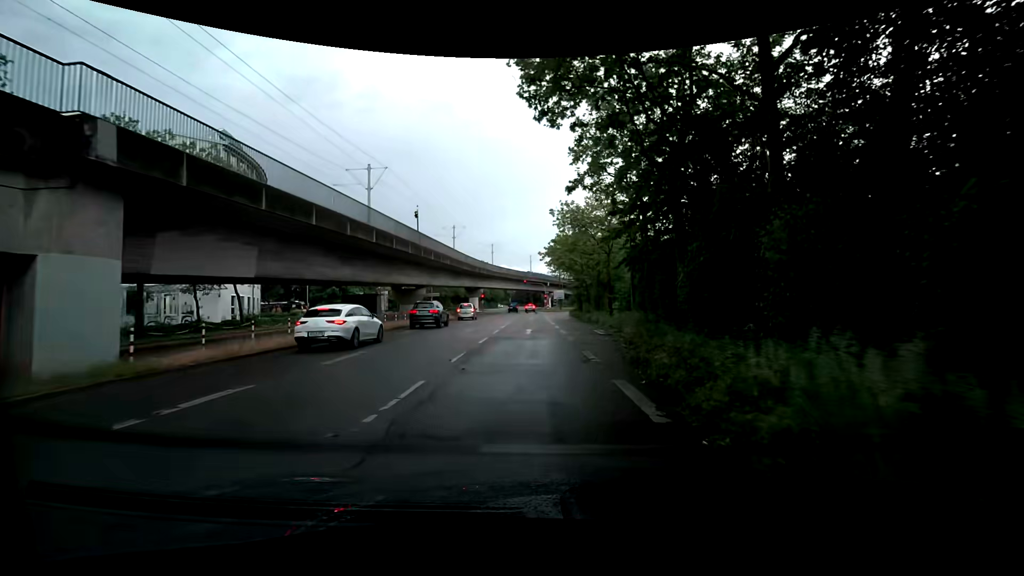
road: tertiary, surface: asphalt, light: Day
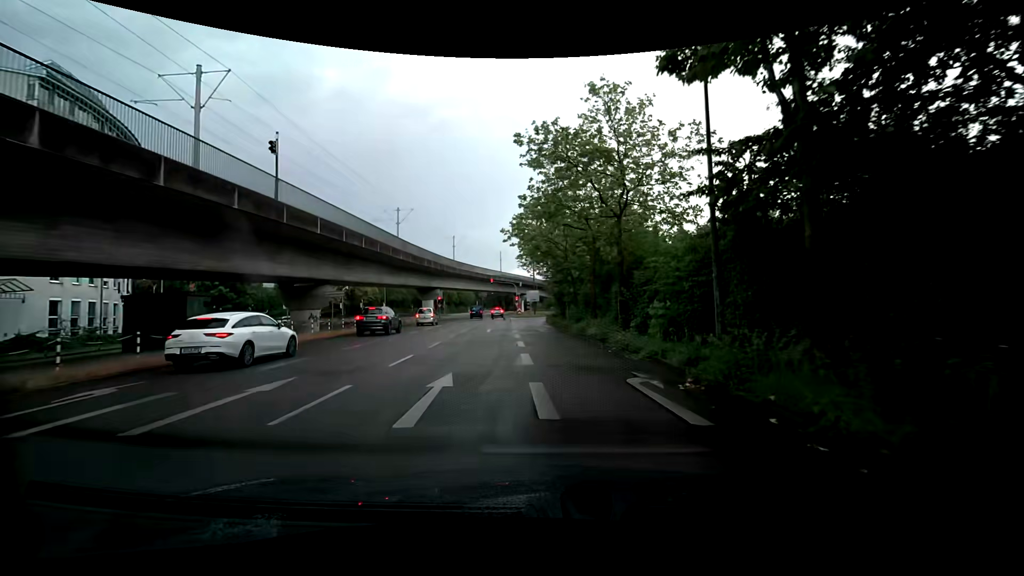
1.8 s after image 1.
(+0.4, +17.7) m; +2°
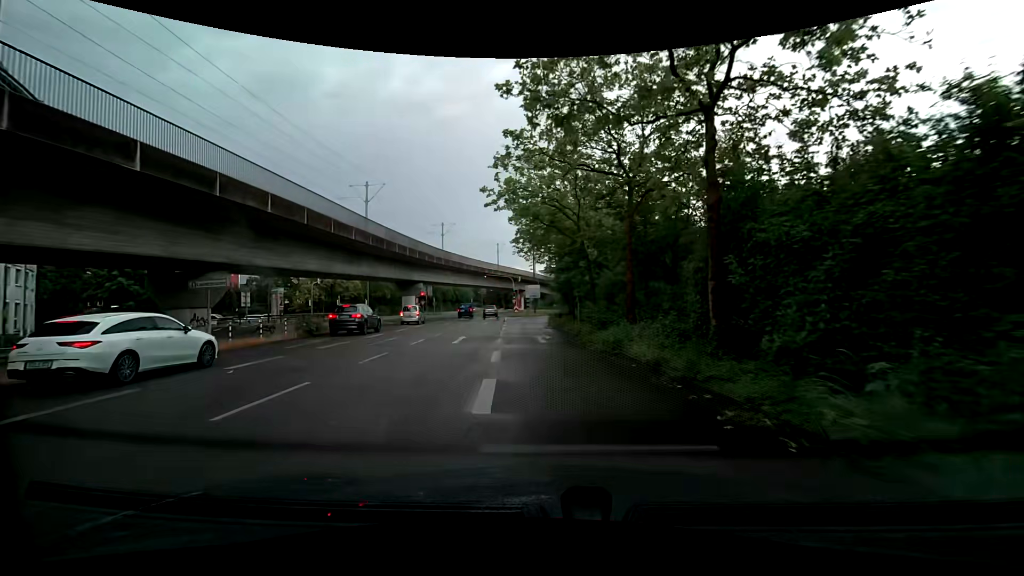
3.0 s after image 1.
(+0.2, +11.9) m; +2°
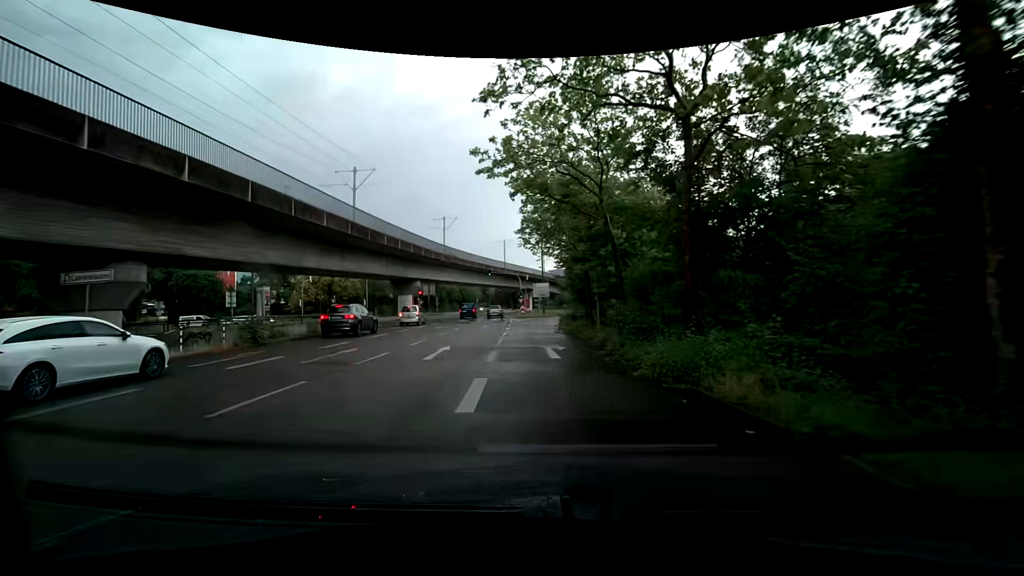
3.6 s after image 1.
(-0.1, +5.9) m; -2°
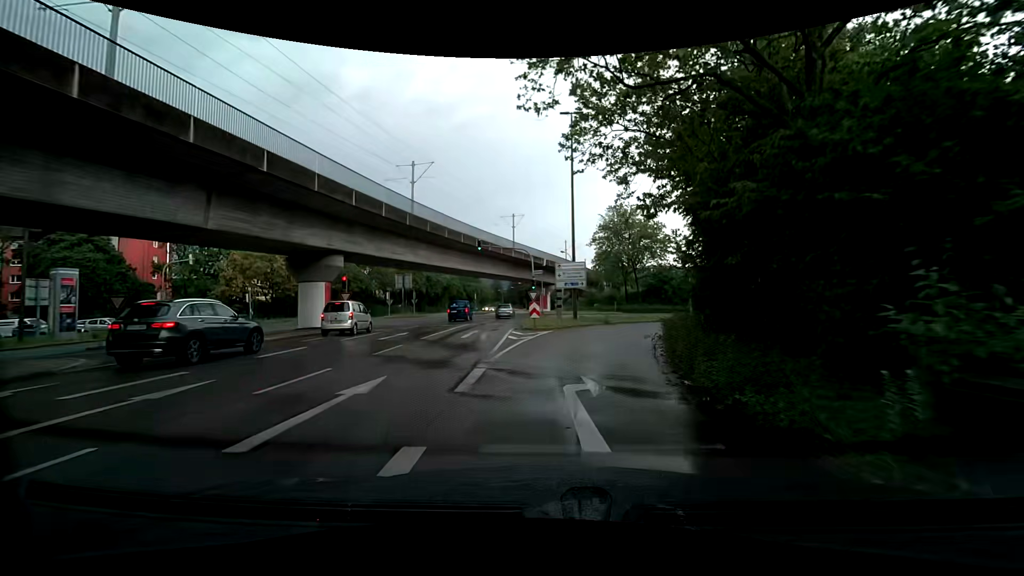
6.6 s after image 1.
(-1.4, +28.5) m; -3°
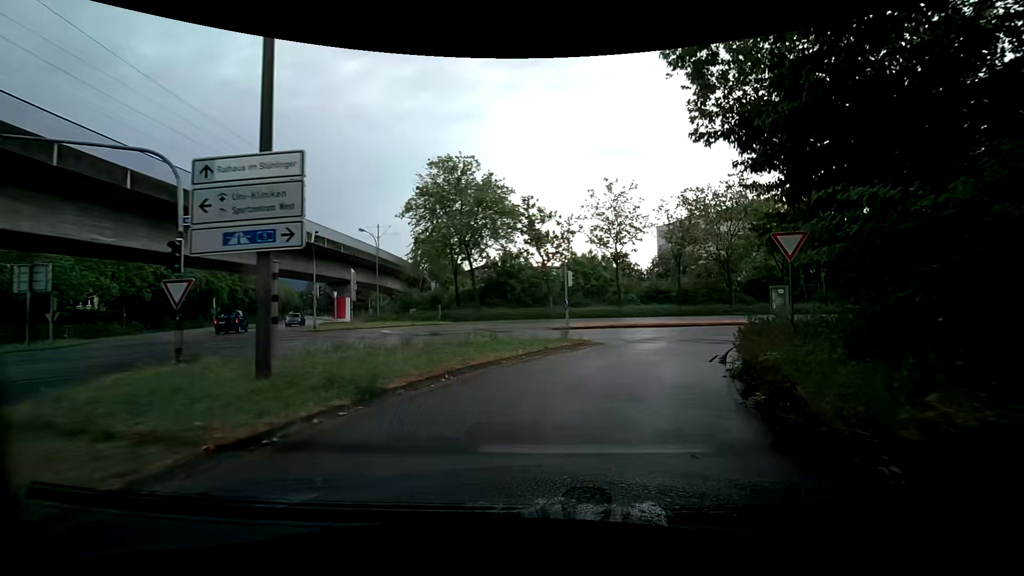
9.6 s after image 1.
(+2.6, +24.3) m; +16°
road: secondary_link
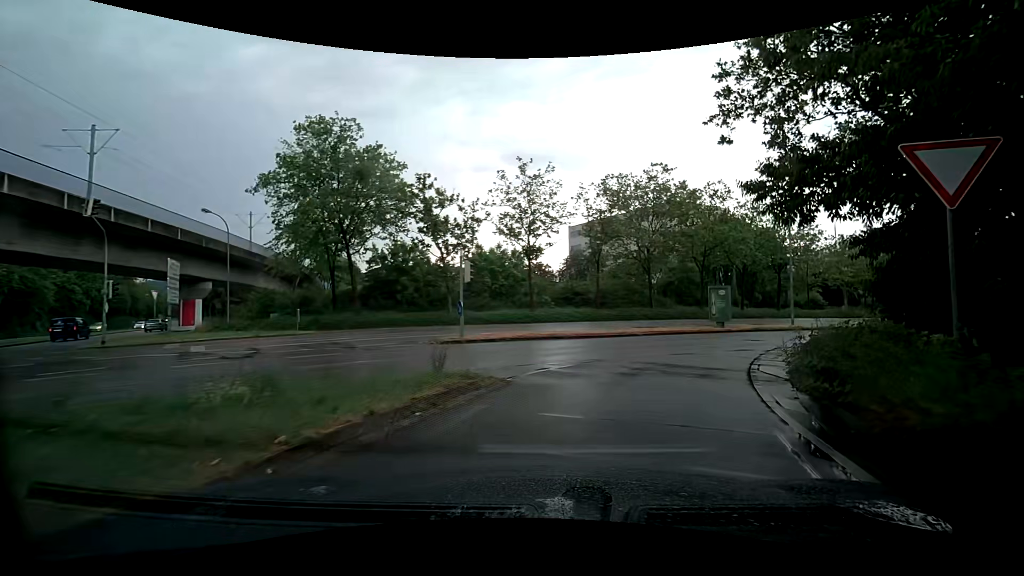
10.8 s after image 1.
(+0.7, +8.1) m; +8°
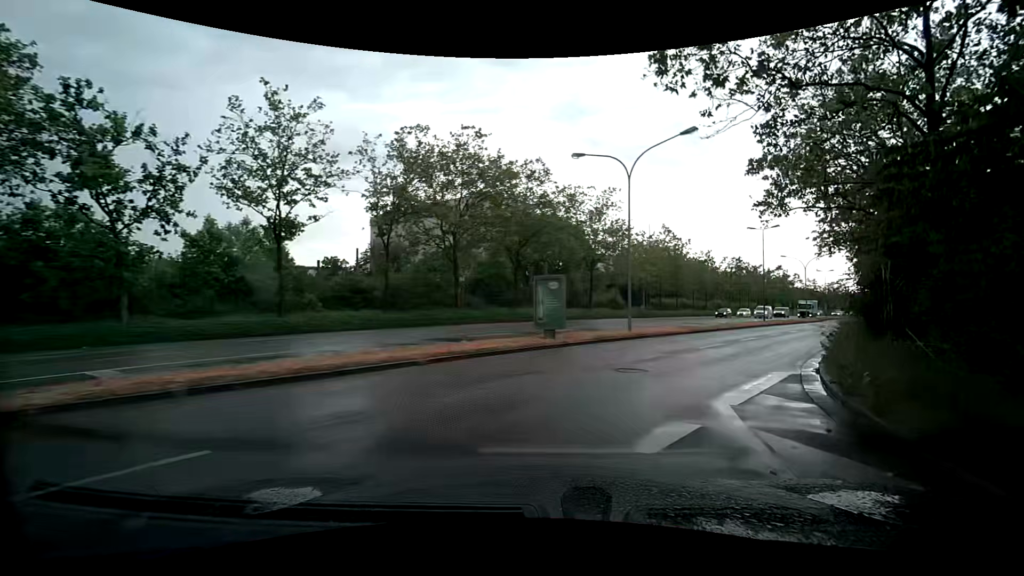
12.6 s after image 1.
(+2.3, +11.4) m; +21°
(+1, +10) (+6, +19) (+12, +27) (+18, +35) (+25, +42) (+31, +50) (+37, +58) (+44, +66) (+50, +73) (+56, +81) m
